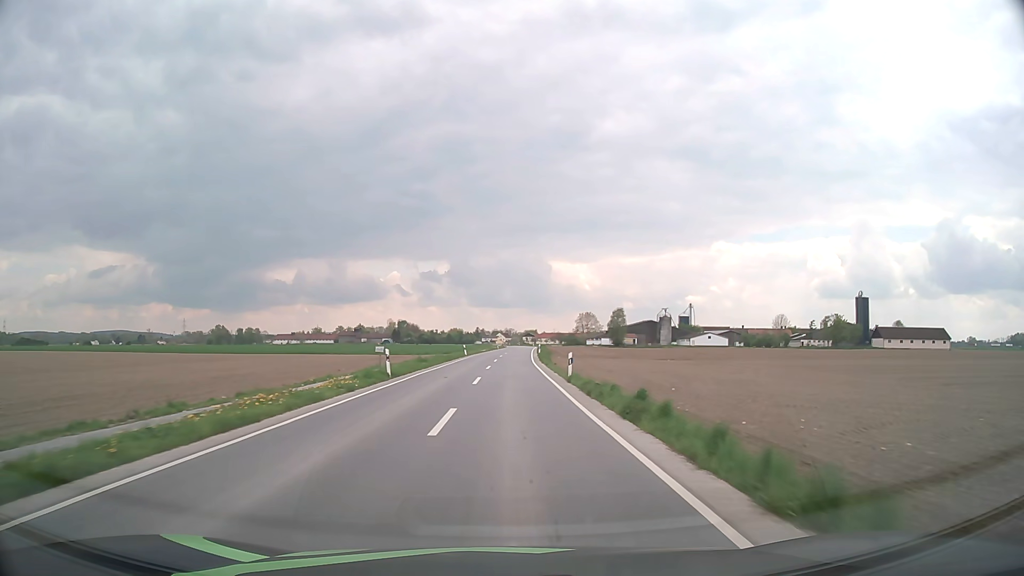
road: secondary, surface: asphalt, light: Day
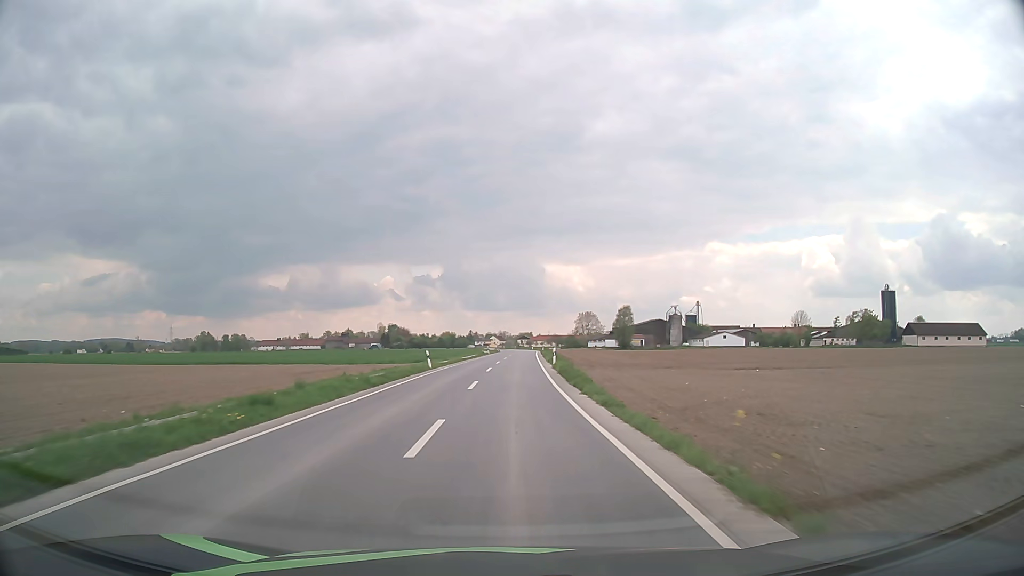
(+0.1, +25.8) m; 0°
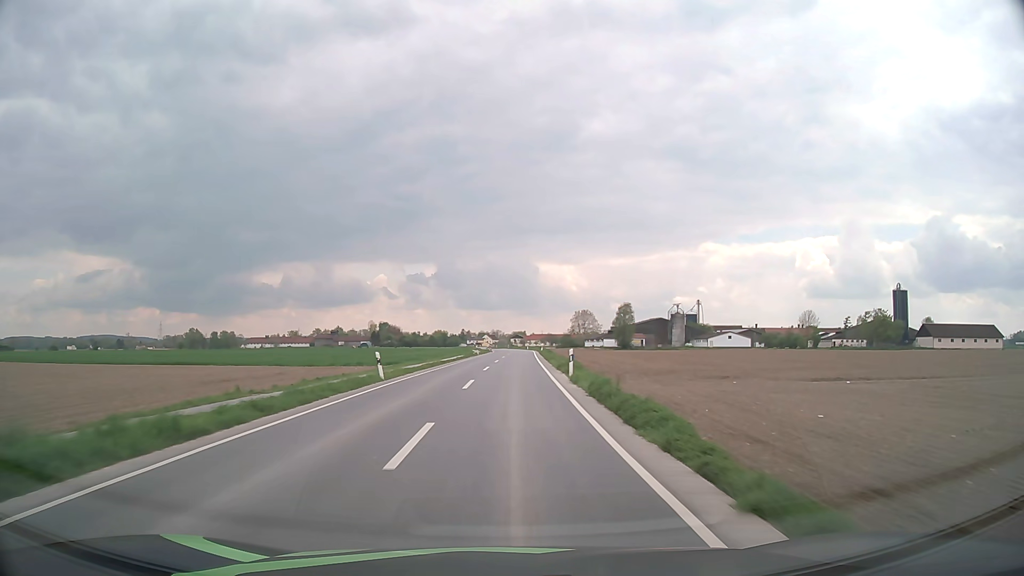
(0.0, +12.9) m; +1°
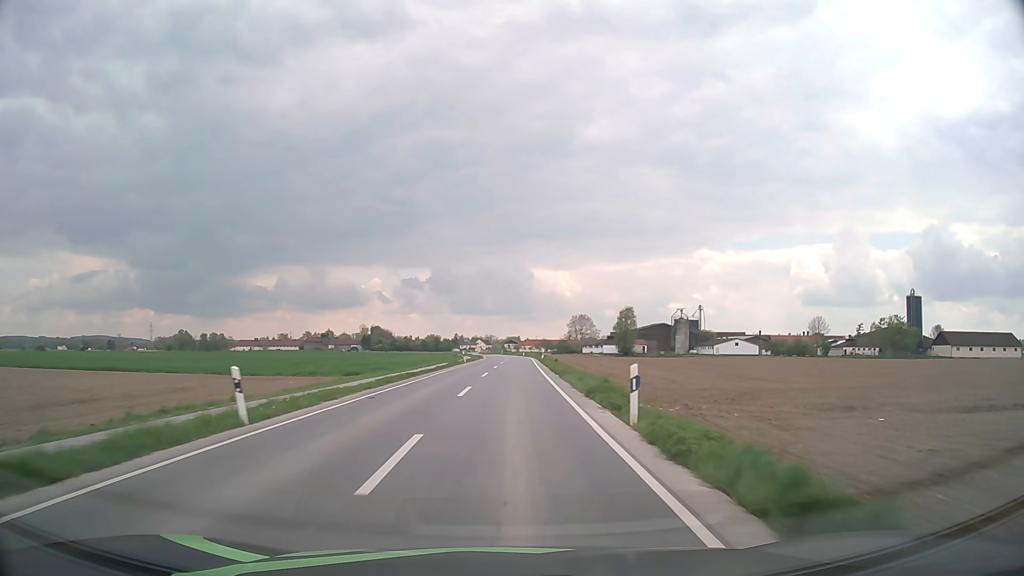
(0.0, +12.9) m; 0°
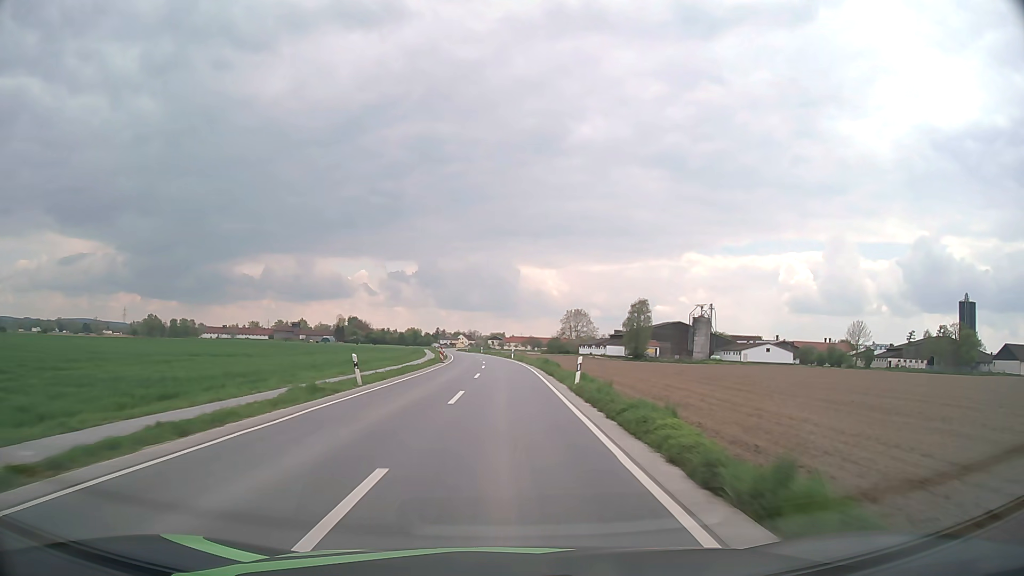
(+0.5, +38.7) m; +1°
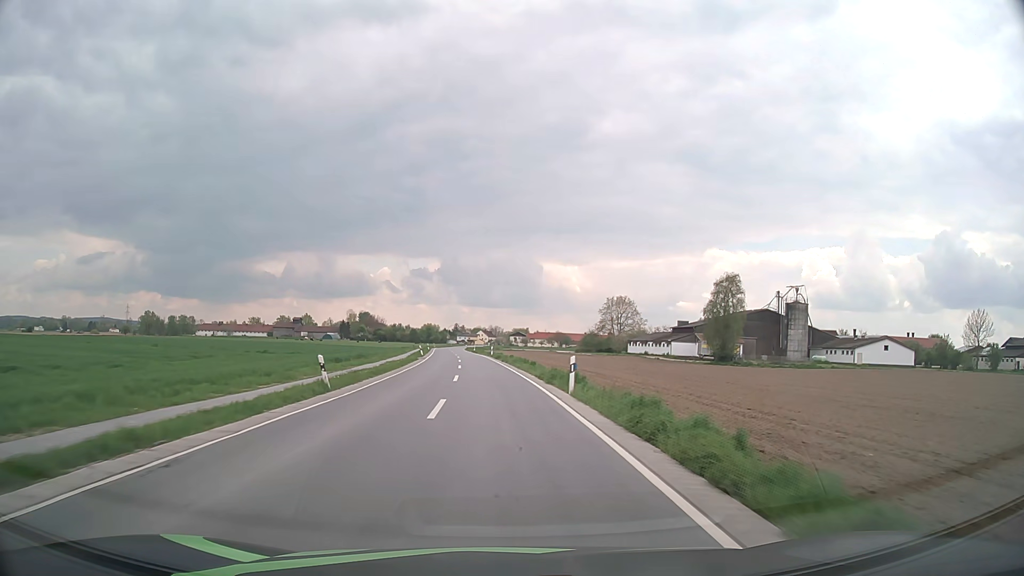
(-0.4, +51.0) m; -2°
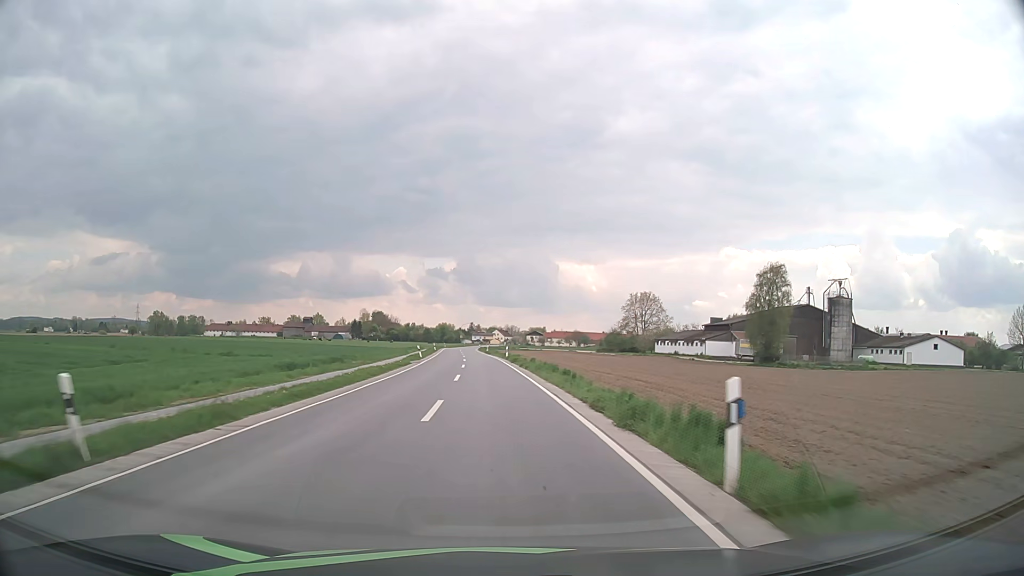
(-0.1, +12.6) m; -1°
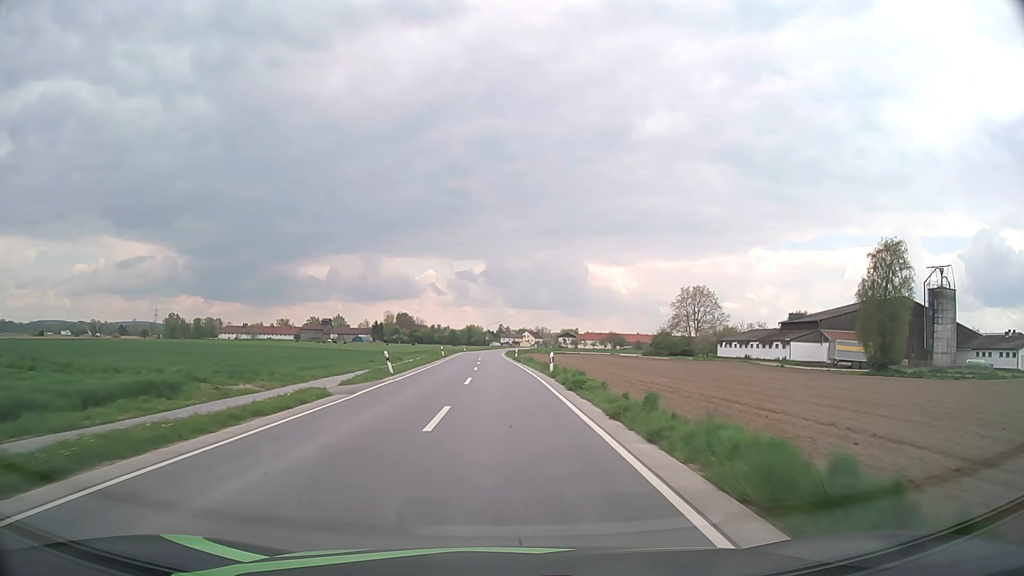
(-0.6, +25.2) m; -3°
(0, +10) (0, +20) (0, +30) (-1, +40) (-1, +50) (-1, +60) (-1, +70) (-2, +80) (-2, +90) (-2, +100) m
